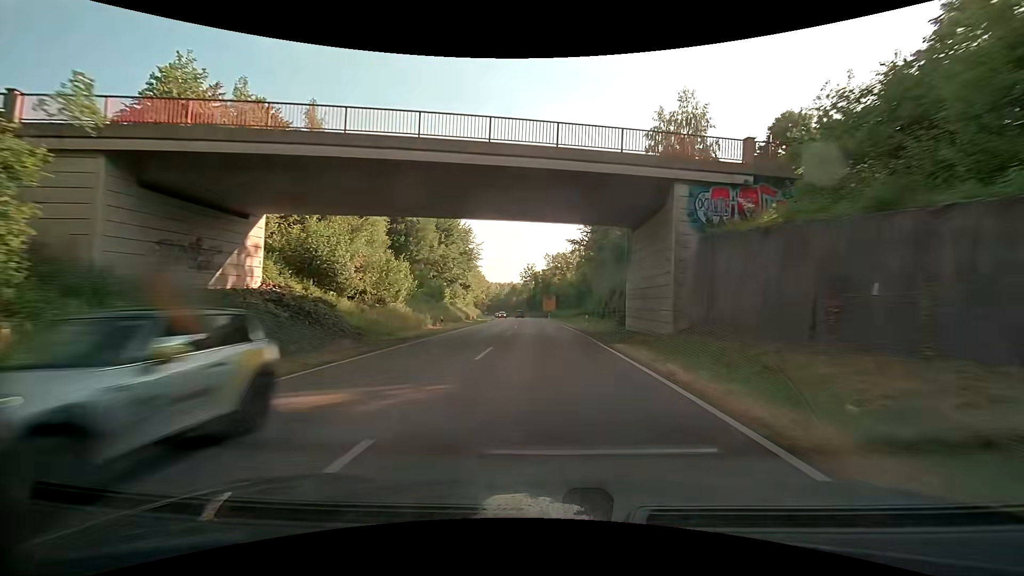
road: primary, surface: asphalt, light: Day
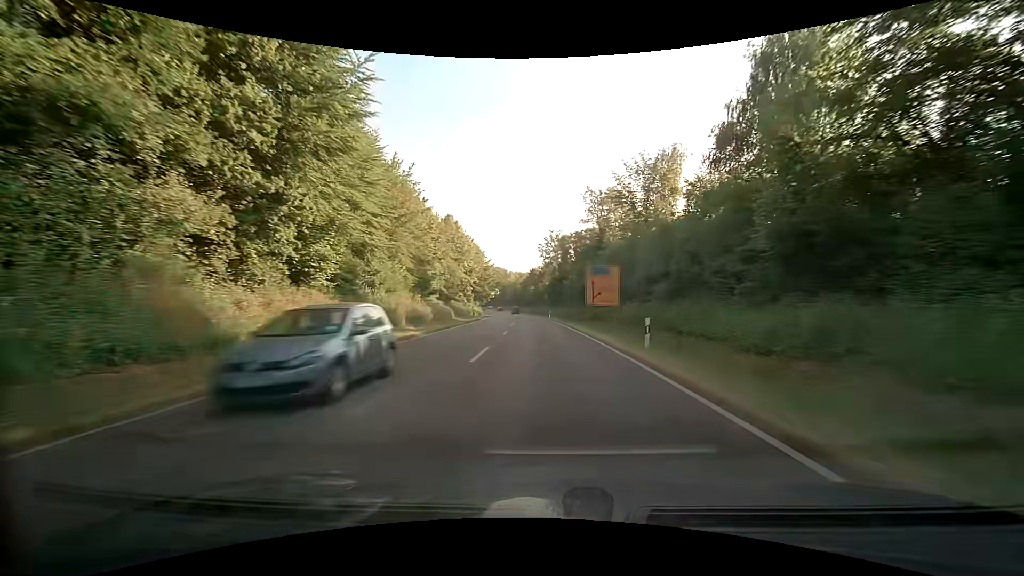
(-1.8, +61.5) m; -3°
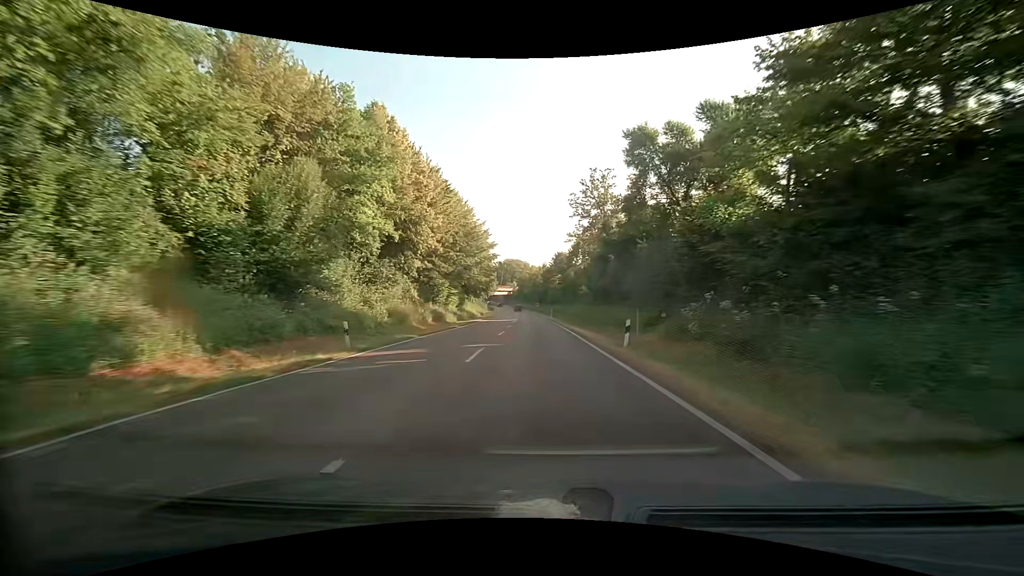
(-1.3, +47.8) m; -3°
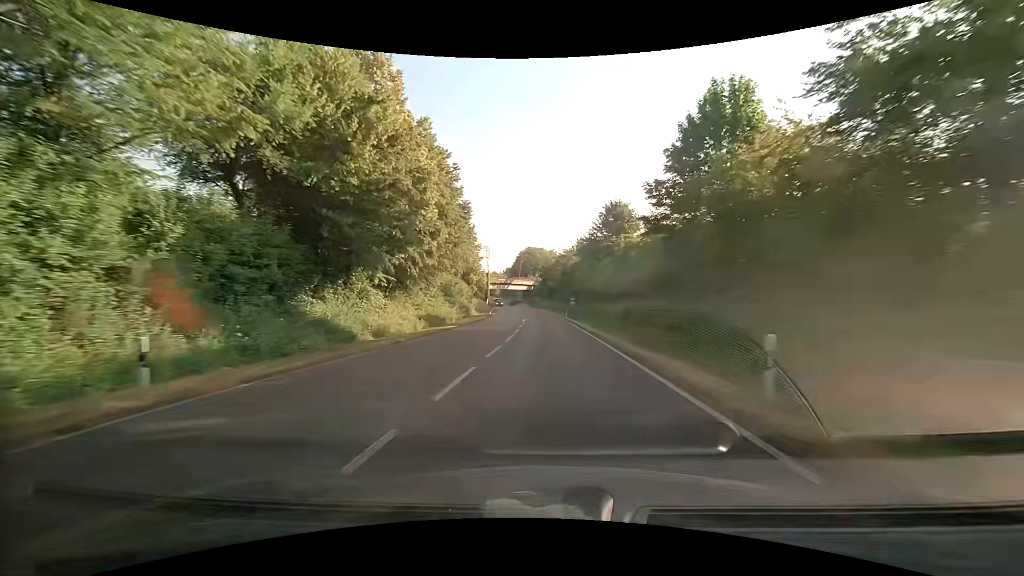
(-2.0, +59.6) m; -3°
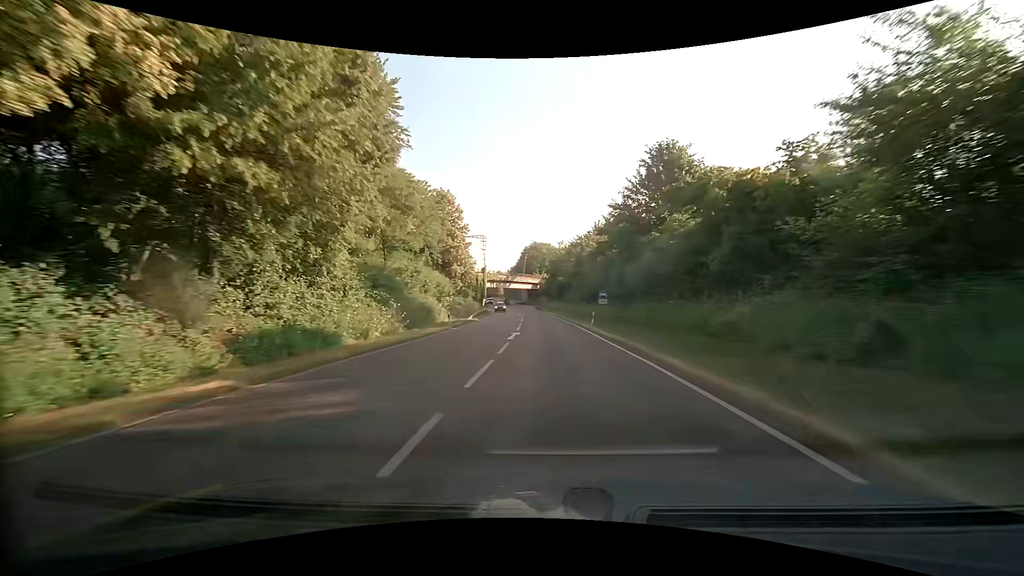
(-0.2, +24.0) m; -1°
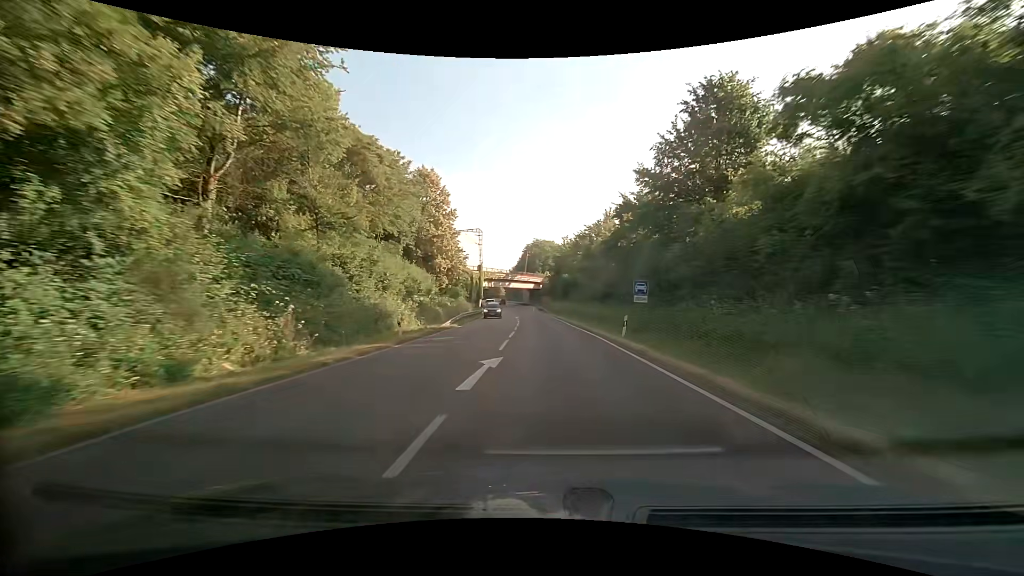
(0.0, +12.0) m; 0°
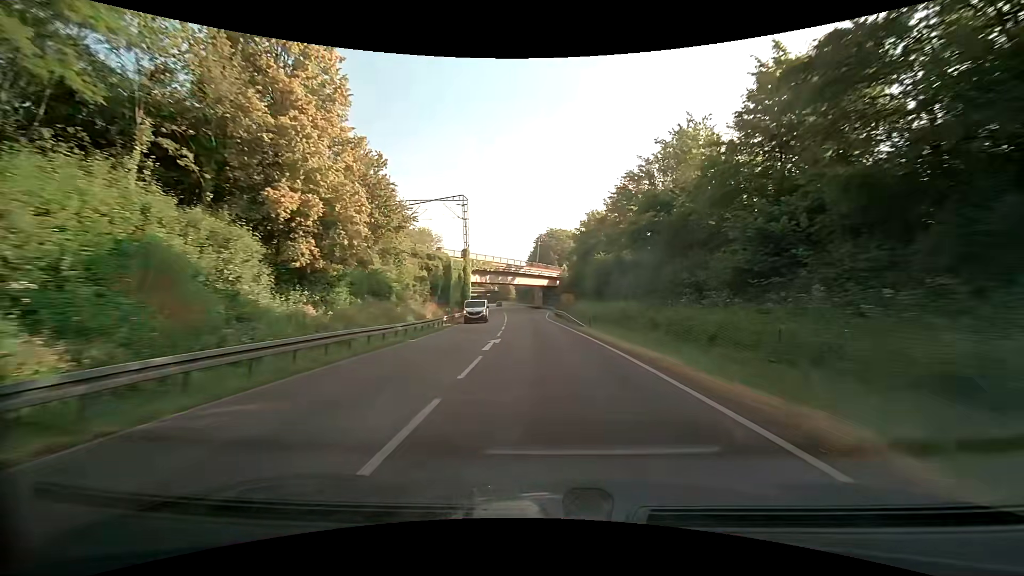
(-0.4, +36.0) m; -2°
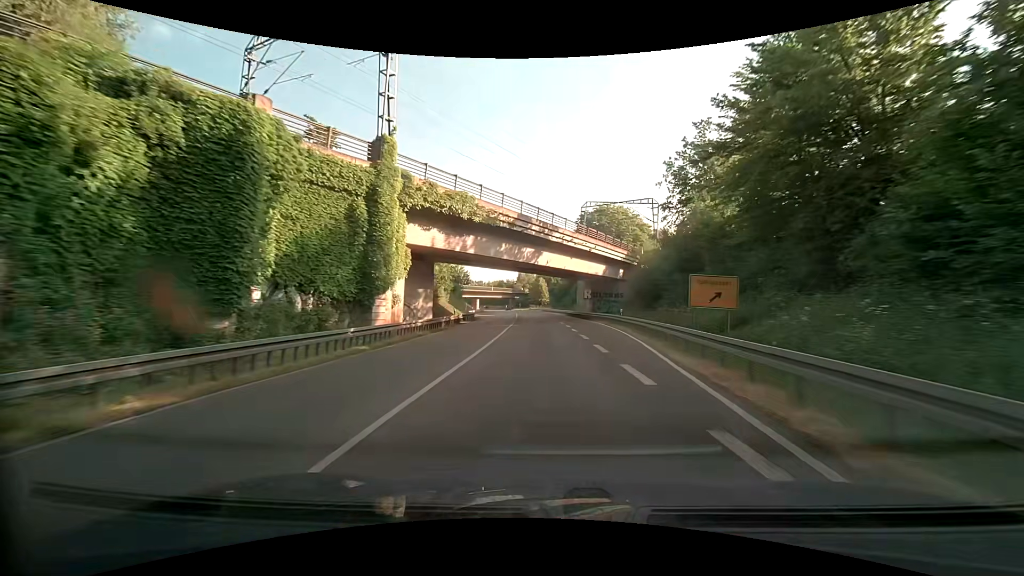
(-1.8, +48.1) m; -4°
(0, +10) (0, +20) (0, +30) (-1, +40) (-1, +50) (-1, +60) (-2, +70) (-2, +80) (-3, +90) (-4, +100) m
